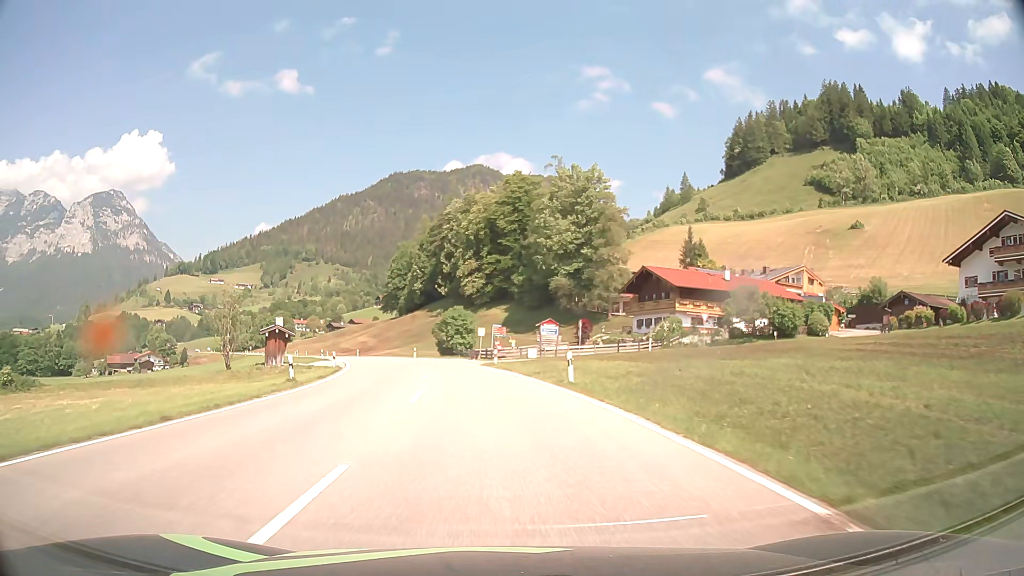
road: primary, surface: asphalt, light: Day
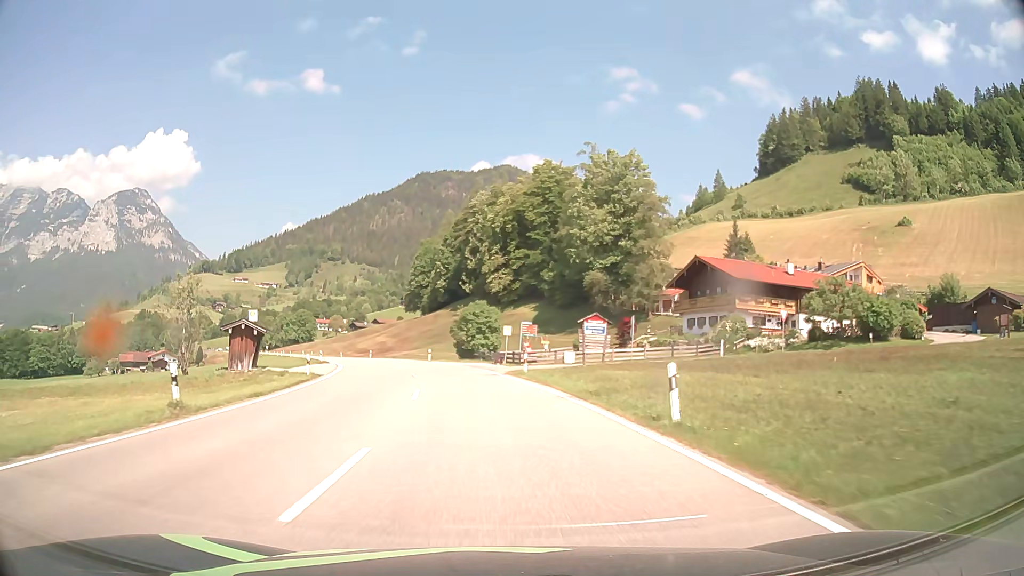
(-0.2, +10.6) m; -2°
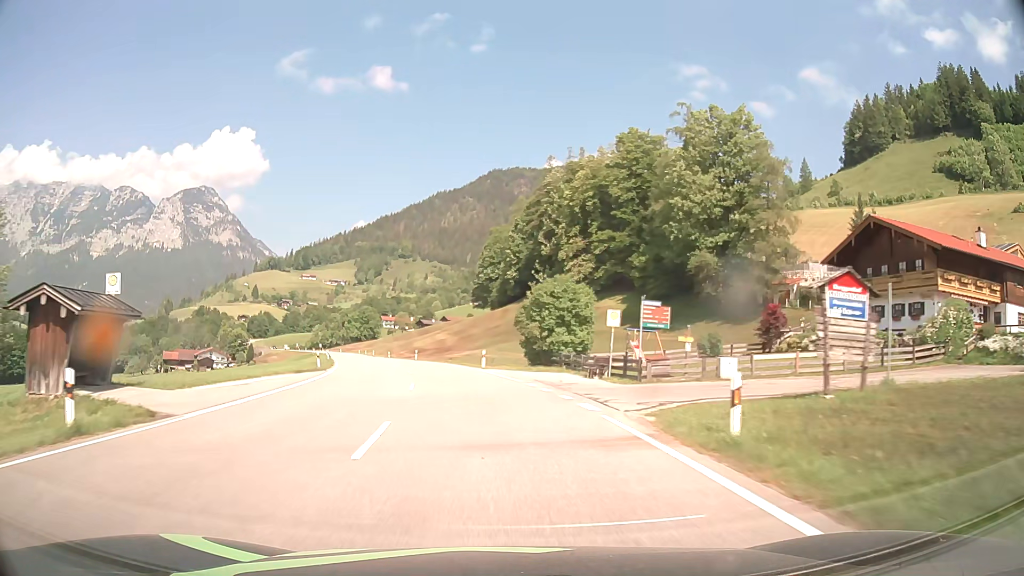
(-1.0, +21.4) m; -6°
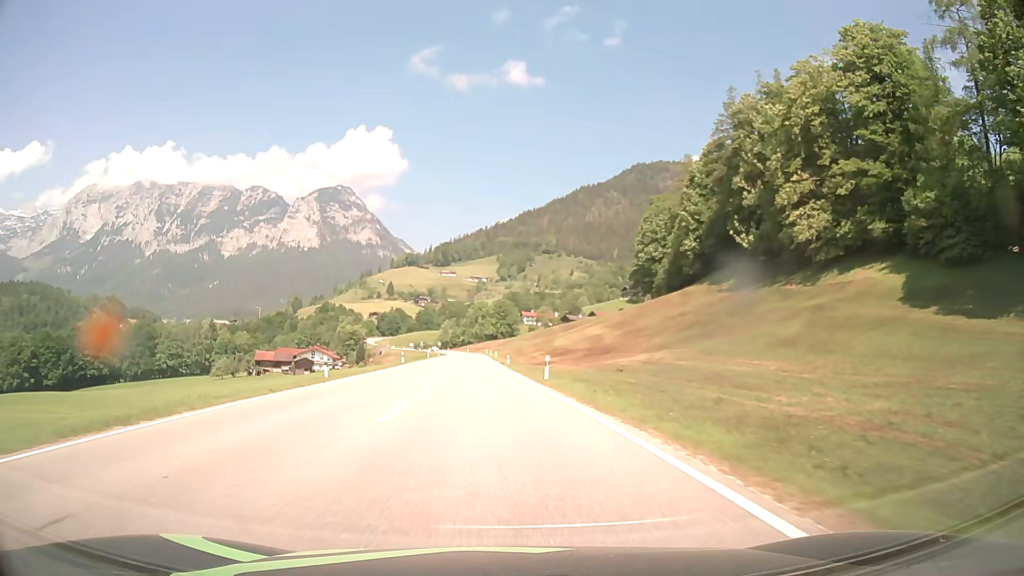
(-4.9, +44.1) m; -12°
